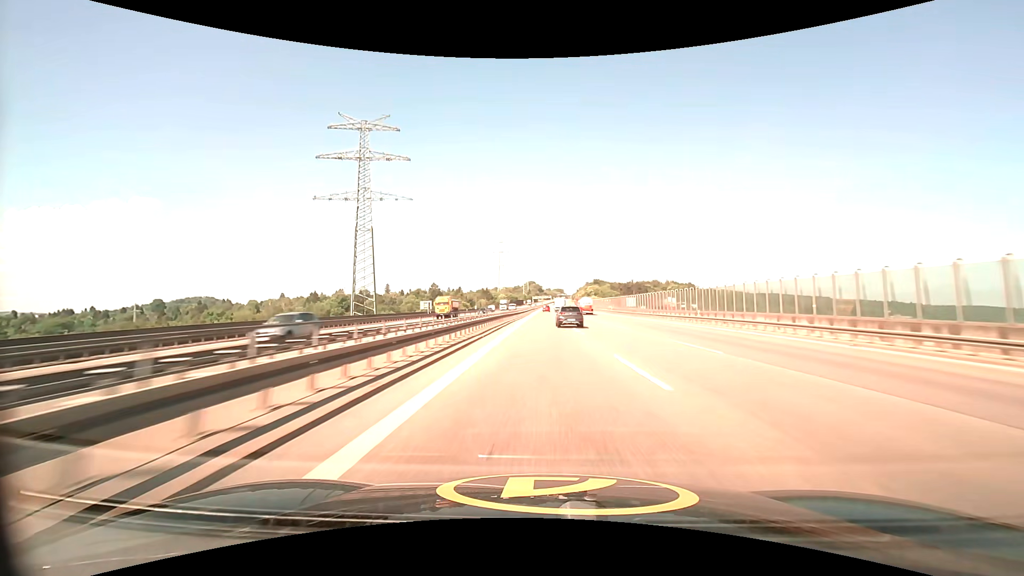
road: motorway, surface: asphalt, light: Day
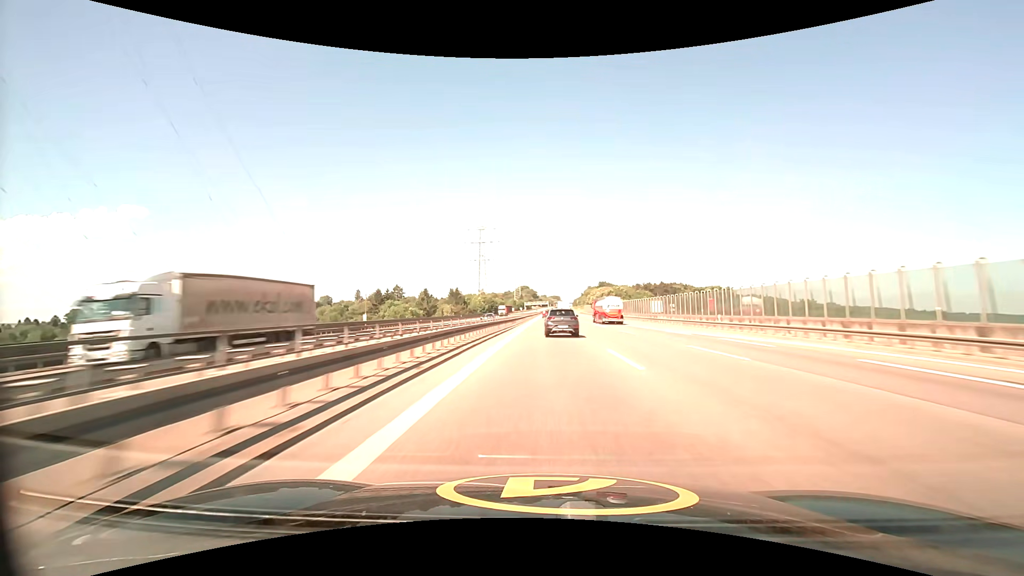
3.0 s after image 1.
(+0.7, +108.4) m; +1°
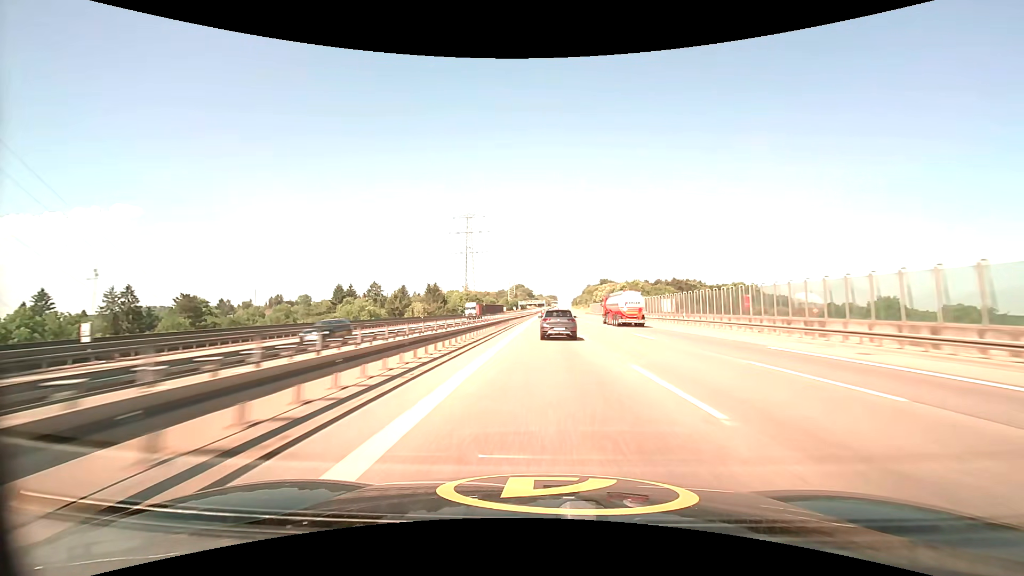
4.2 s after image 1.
(+0.2, +42.0) m; +1°
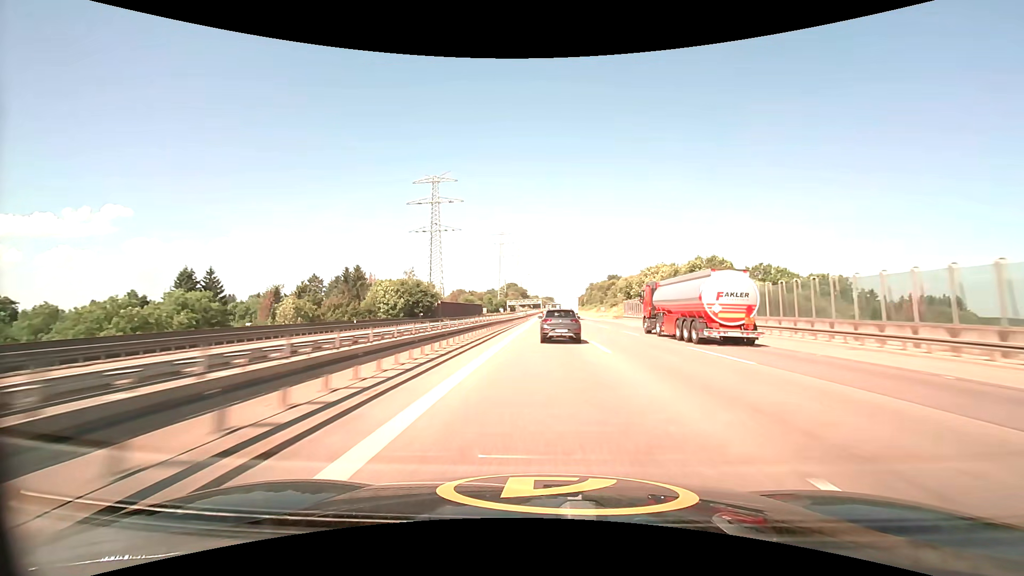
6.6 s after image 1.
(+0.3, +82.6) m; 0°
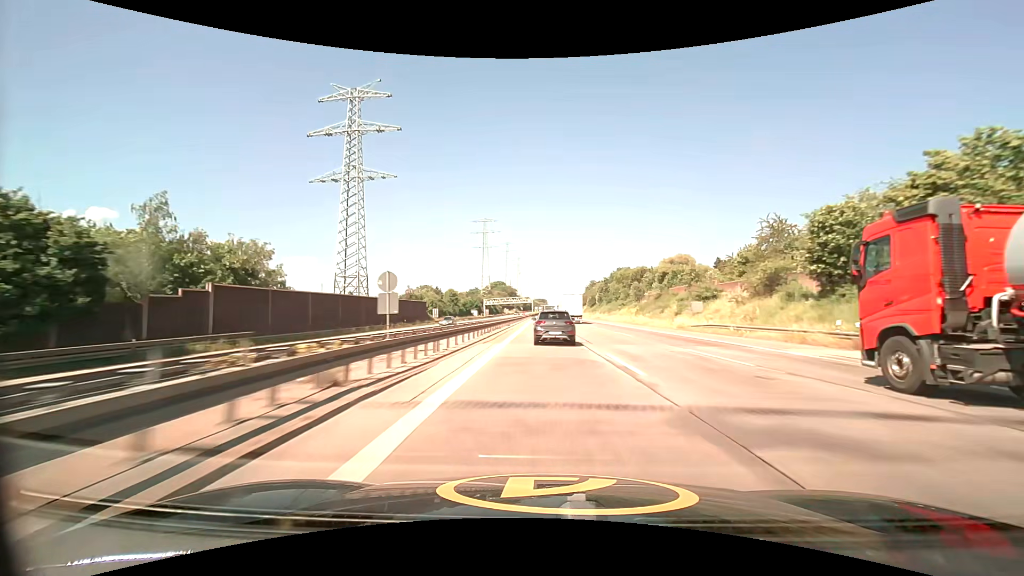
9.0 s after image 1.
(+0.6, +82.1) m; +1°
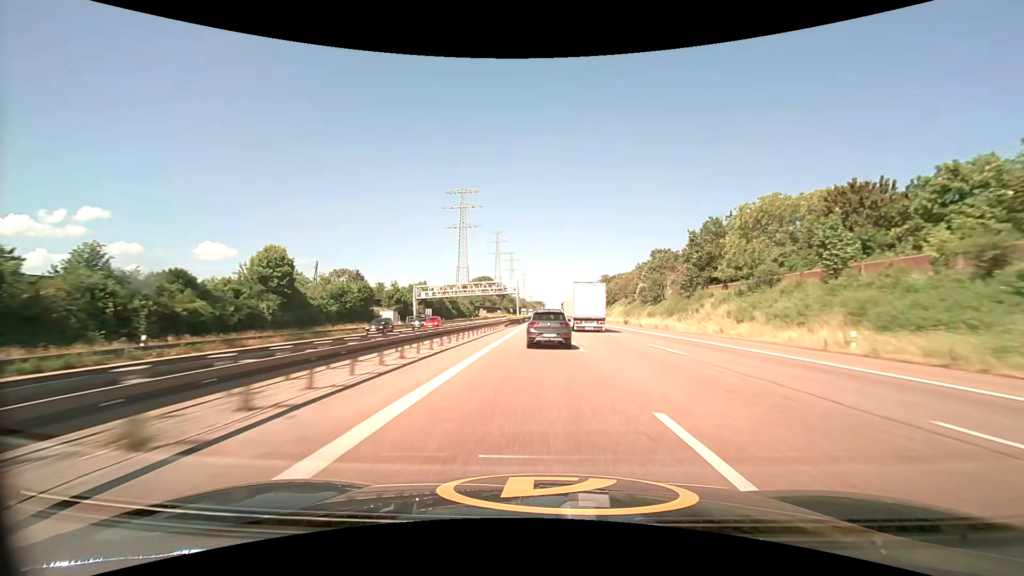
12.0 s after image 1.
(+0.4, +102.9) m; 0°
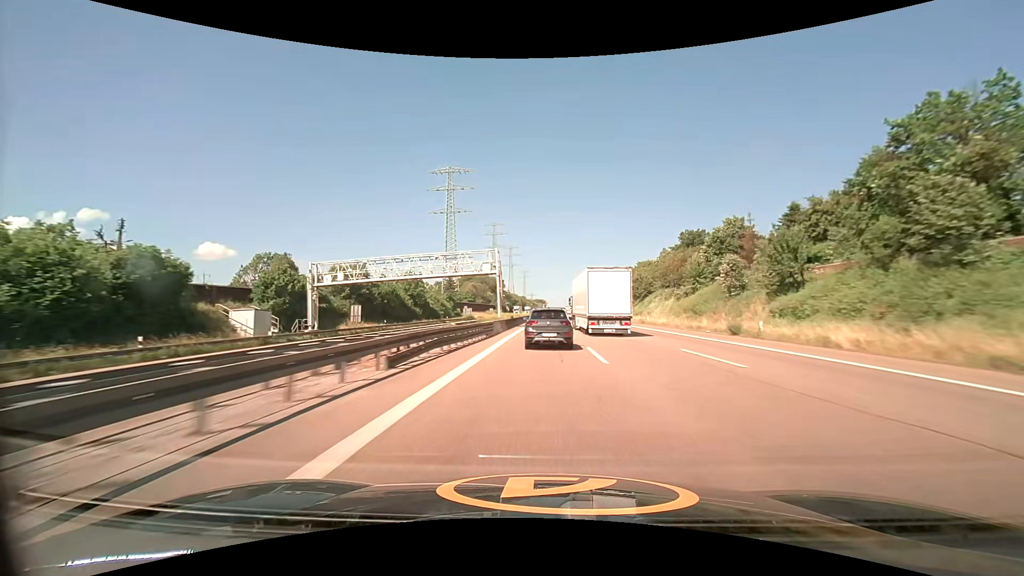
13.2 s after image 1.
(-0.1, +41.0) m; 0°
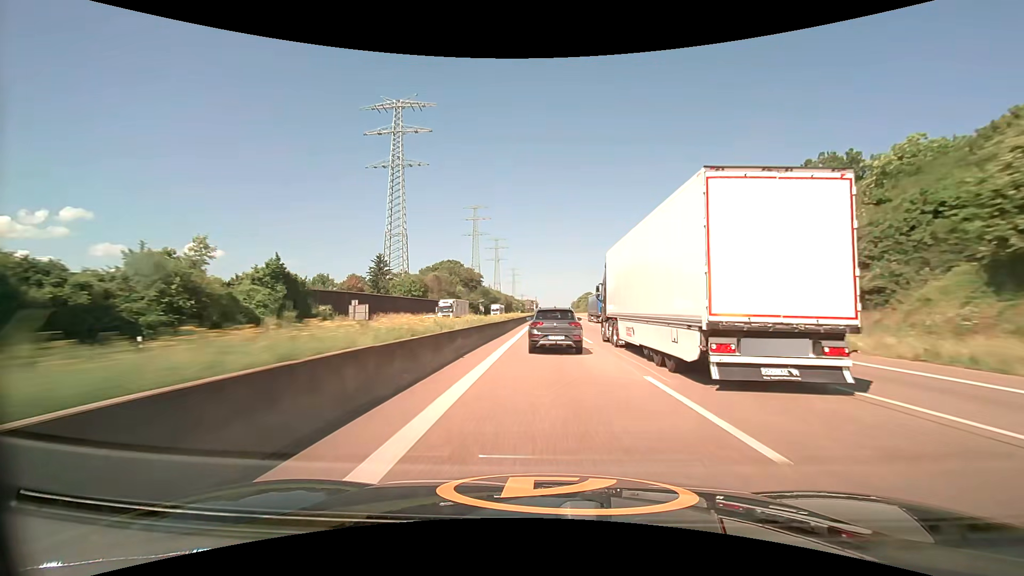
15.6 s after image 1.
(+0.5, +80.5) m; +1°
(0, +10) (0, +20) (0, +30) (0, +40) (+1, +50) (+1, +60) (+1, +70) (+1, +80) (+1, +90) (+1, +100) m
